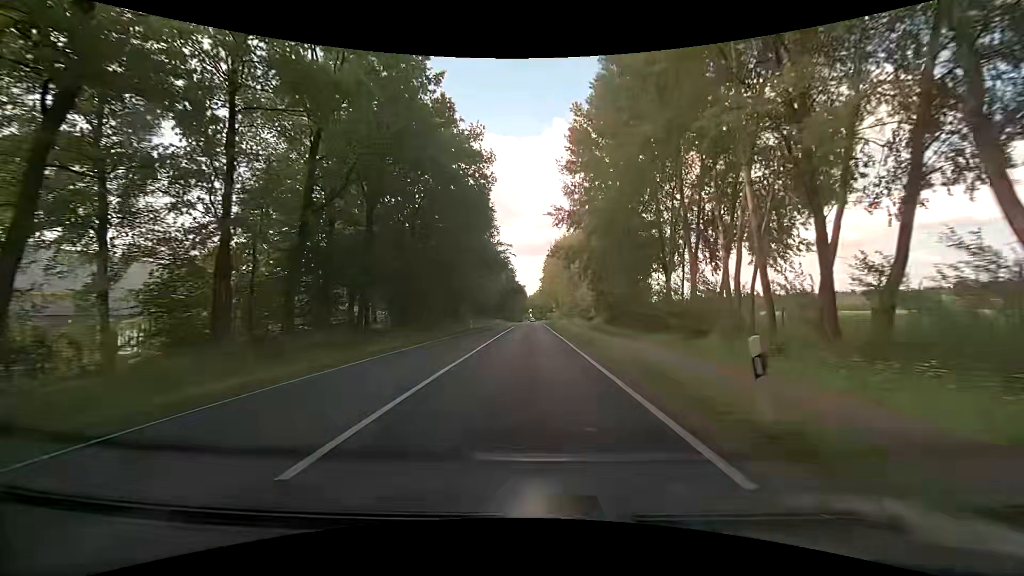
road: primary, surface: asphalt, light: Day
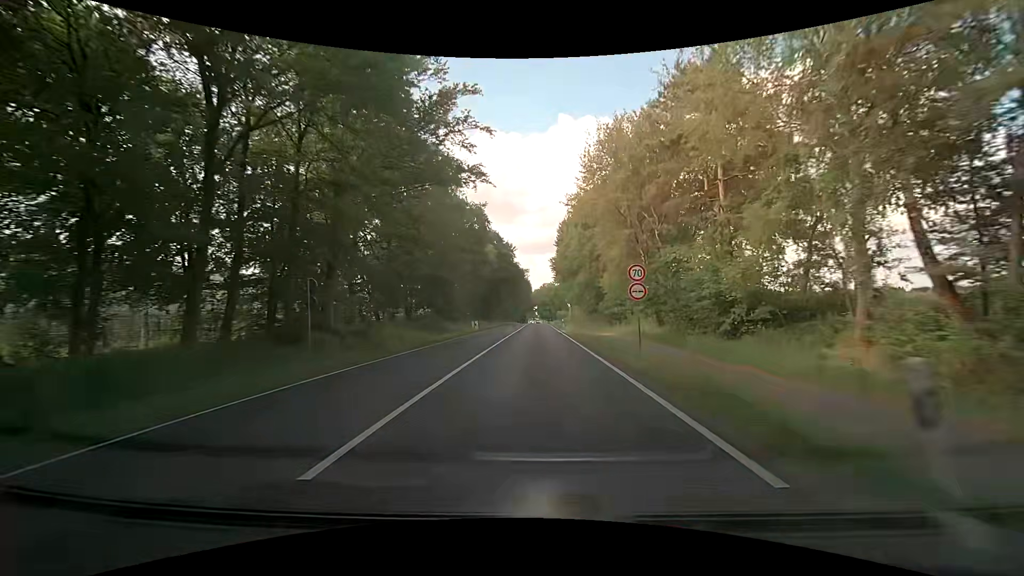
(-0.3, +53.1) m; -1°
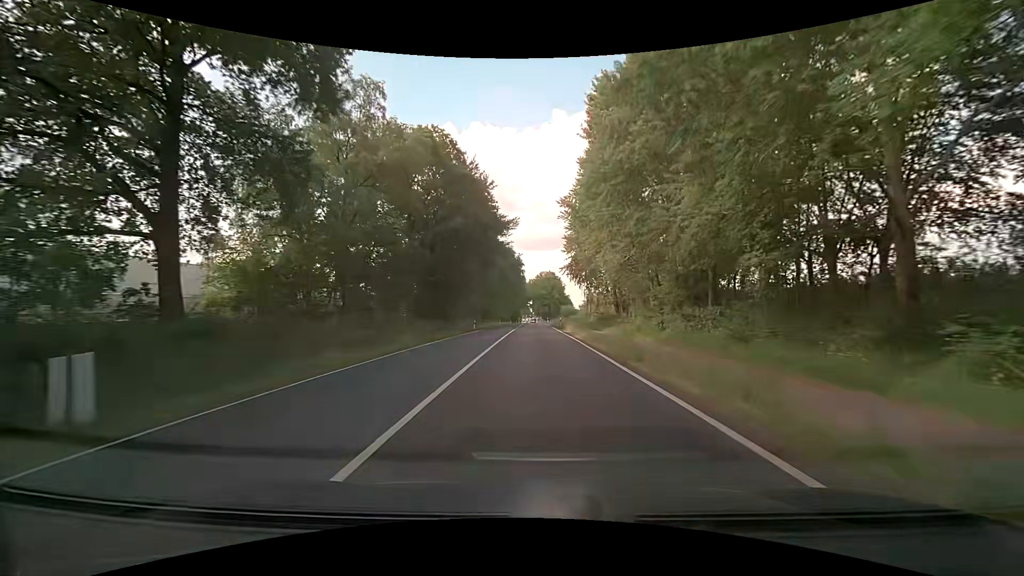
(+0.9, +54.2) m; +1°
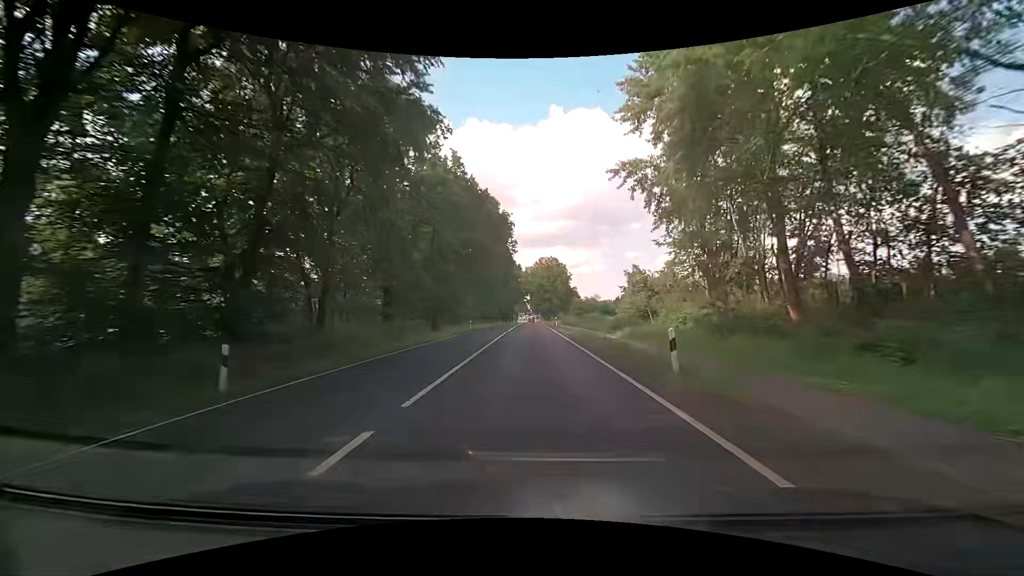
(+0.1, +44.3) m; 0°
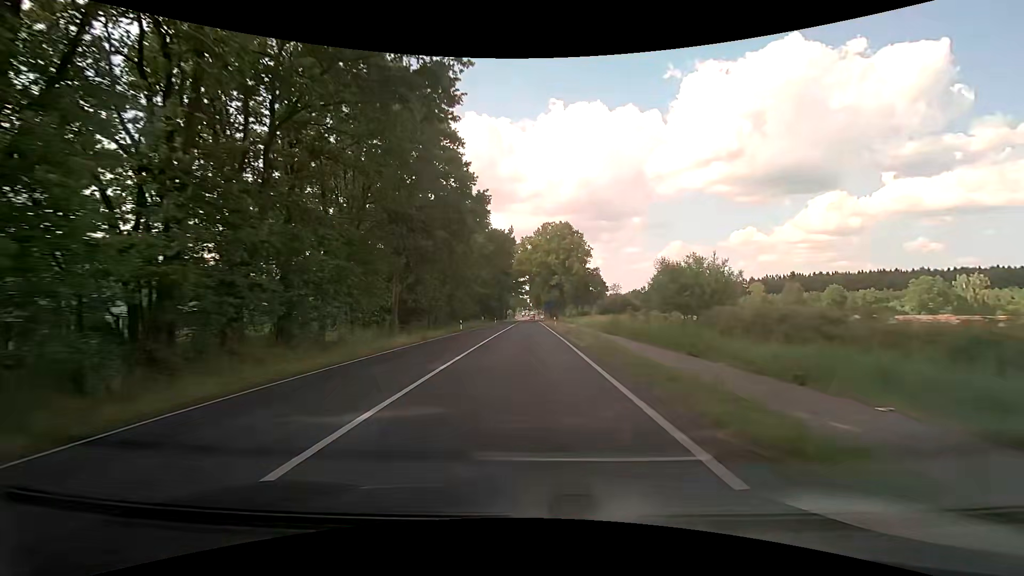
(+0.1, +55.9) m; 0°
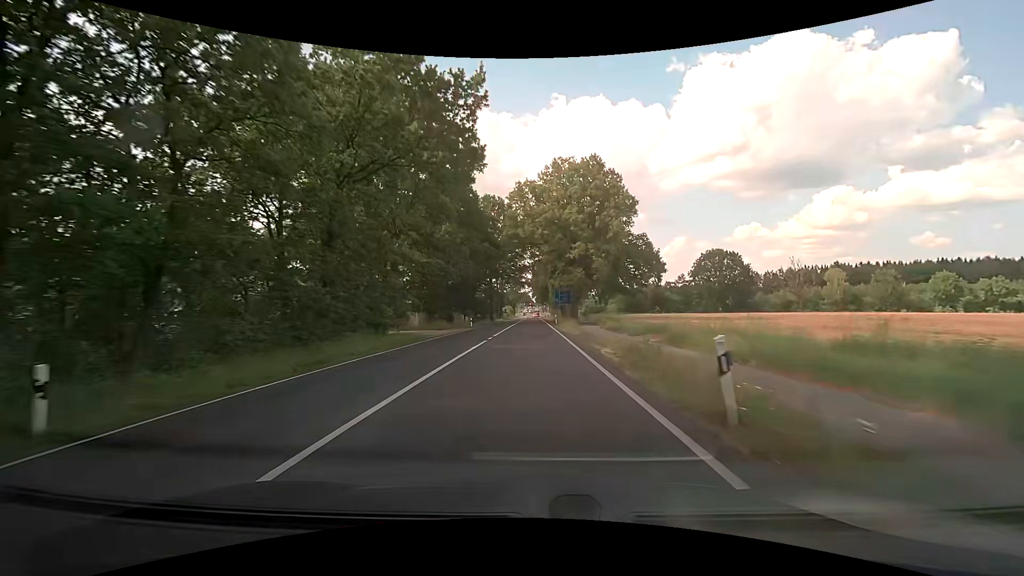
(-0.2, +43.2) m; 0°
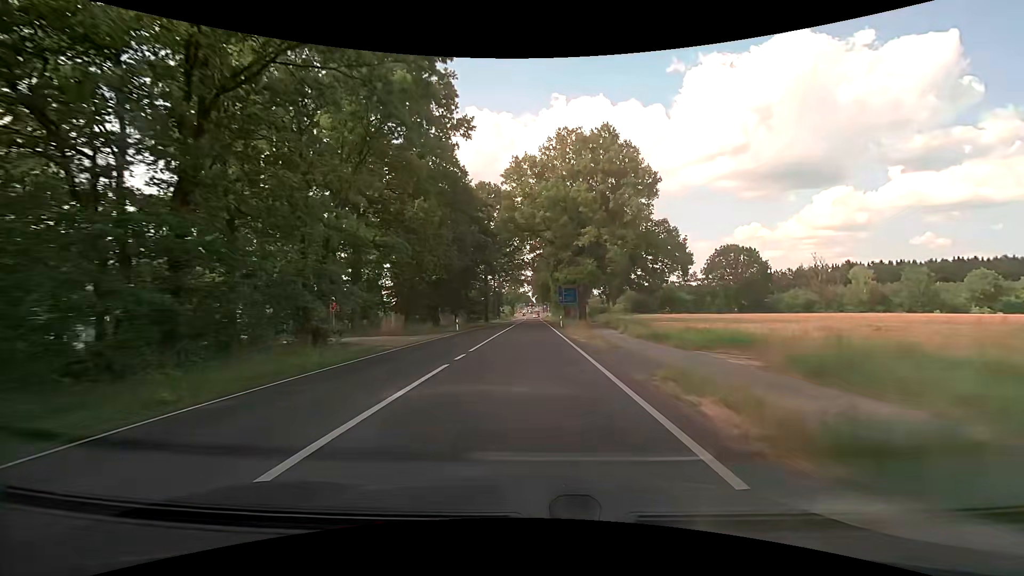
(0.0, +10.4) m; 0°
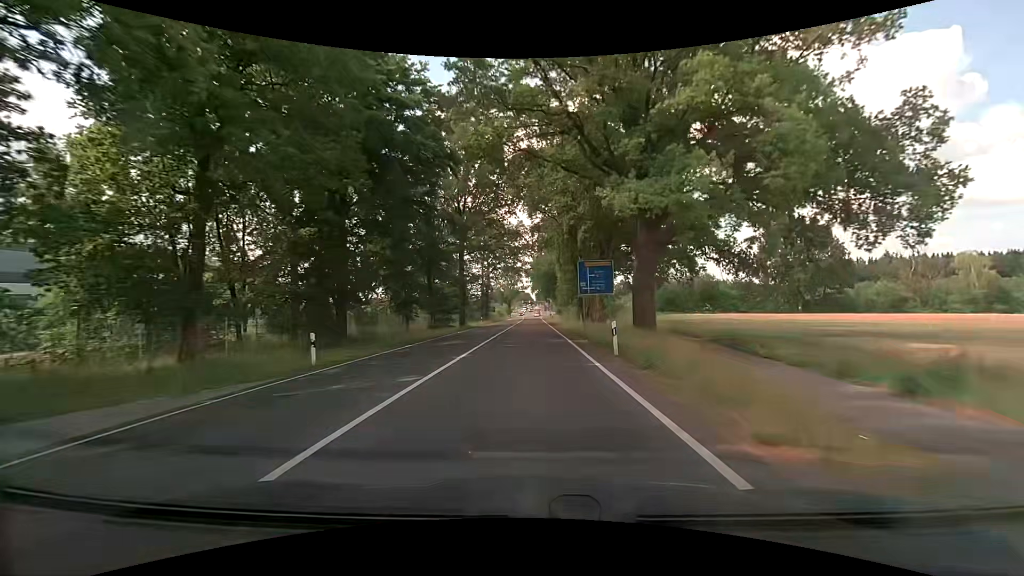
(0.0, +30.3) m; 0°
(0, +10) (0, +20) (0, +30) (0, +40) (0, +50) (0, +60) (0, +70) (0, +80) (0, +90) (0, +100) m
